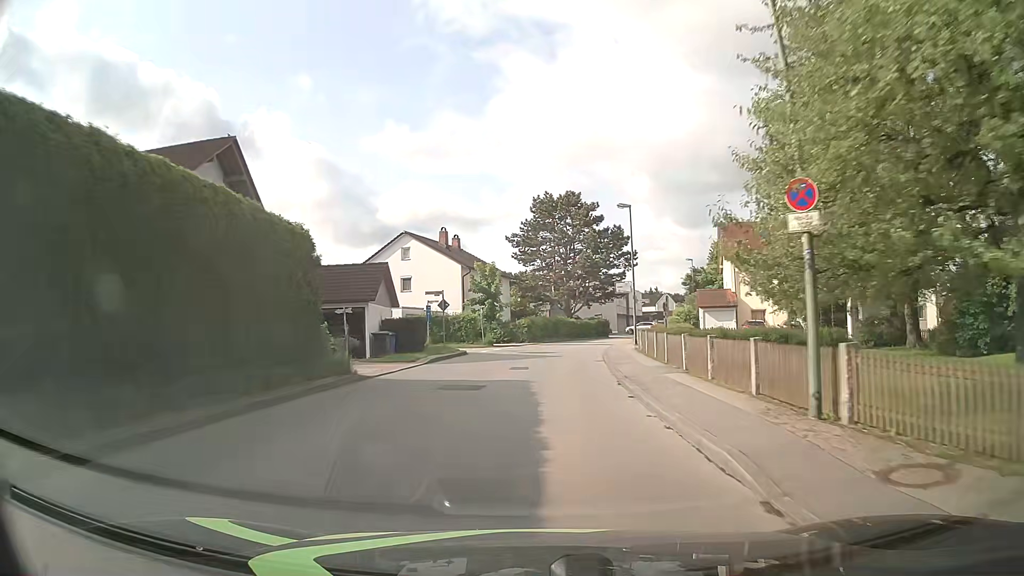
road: unclassified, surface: asphalt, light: Day
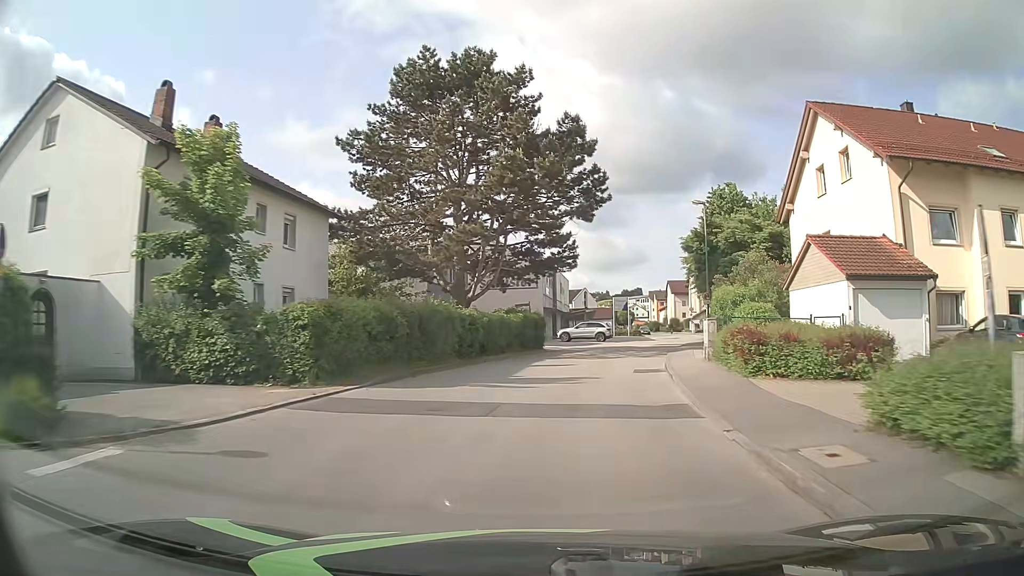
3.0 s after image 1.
(+2.0, +36.6) m; +9°
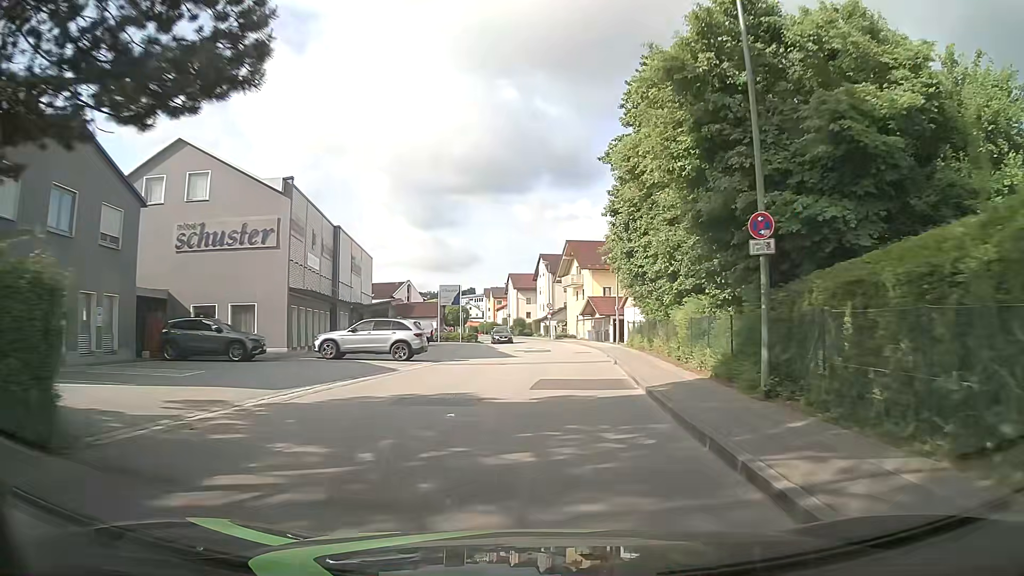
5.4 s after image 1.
(+3.7, +28.4) m; +15°
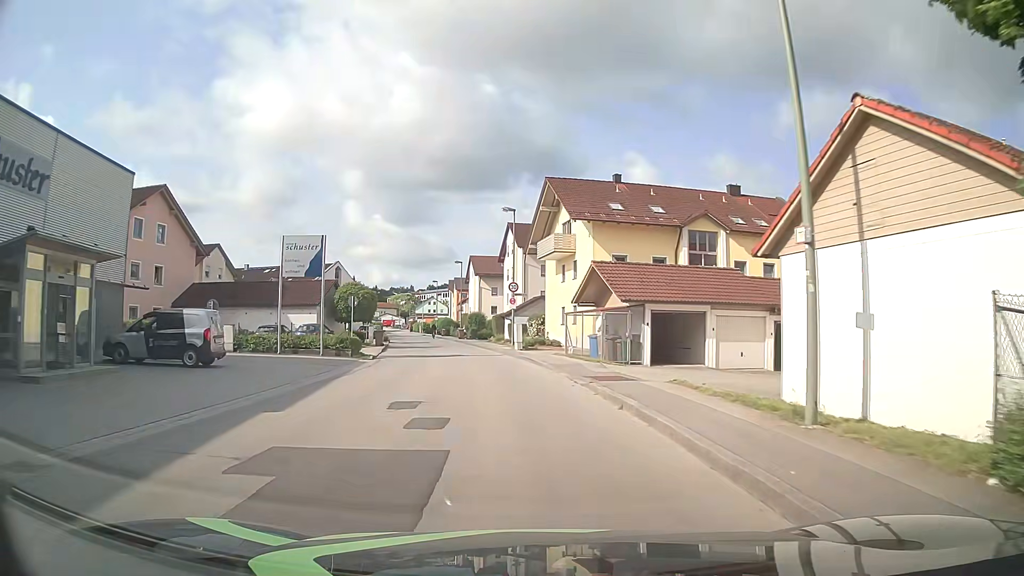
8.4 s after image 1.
(+1.2, +32.3) m; +2°
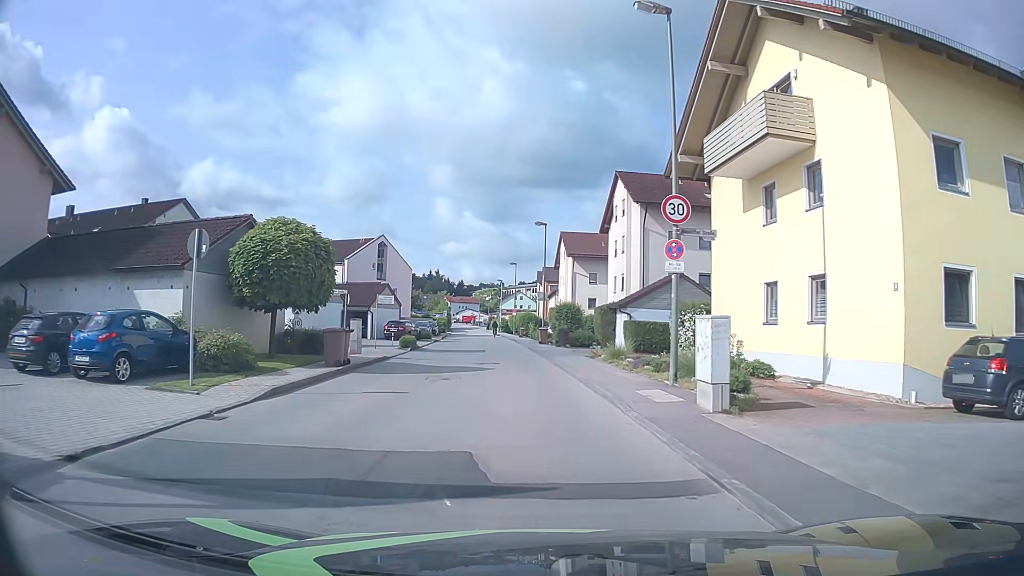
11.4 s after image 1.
(-1.9, +25.8) m; -8°
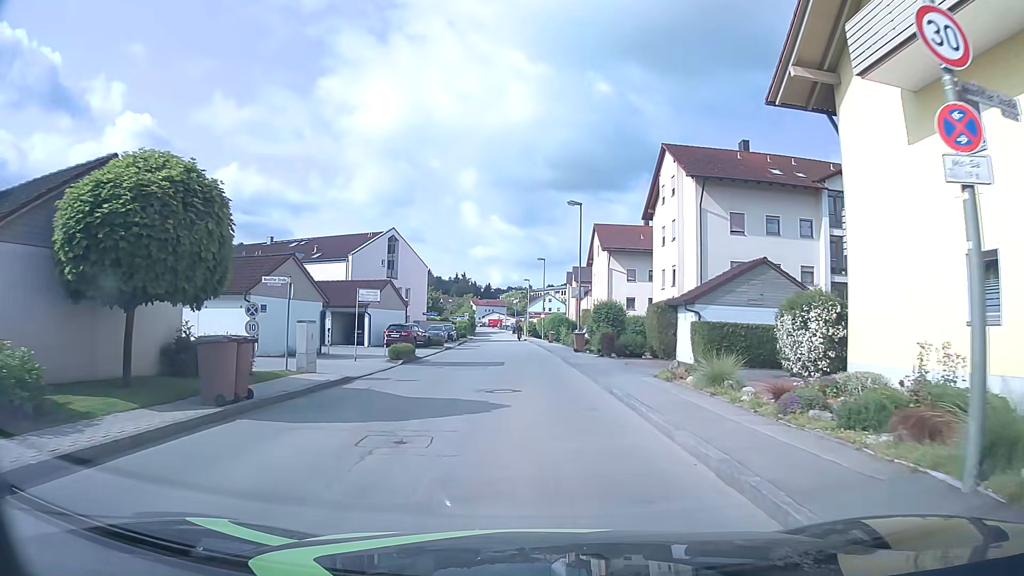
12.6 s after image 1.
(-0.2, +8.8) m; -2°
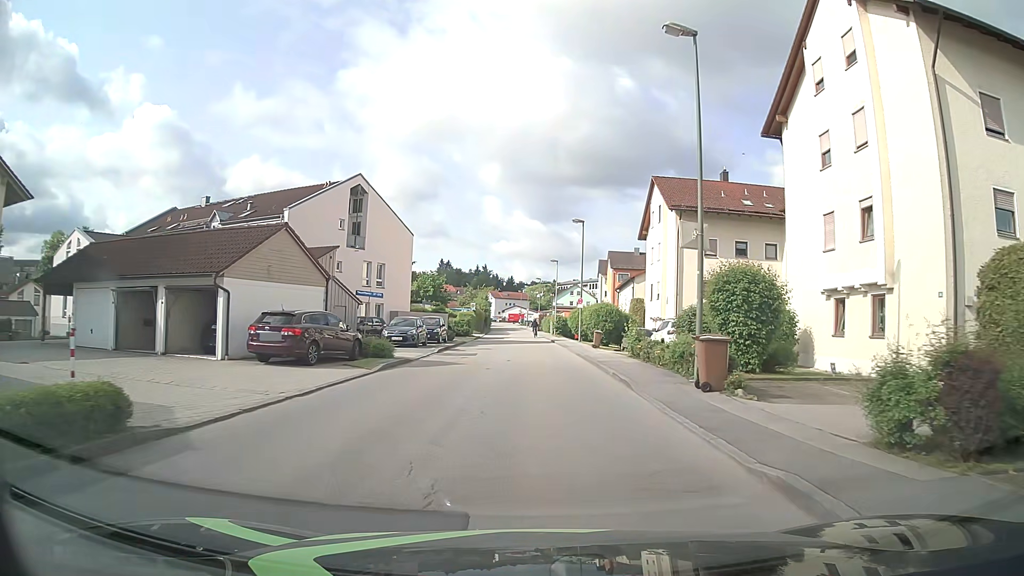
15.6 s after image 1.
(-0.5, +22.5) m; -2°
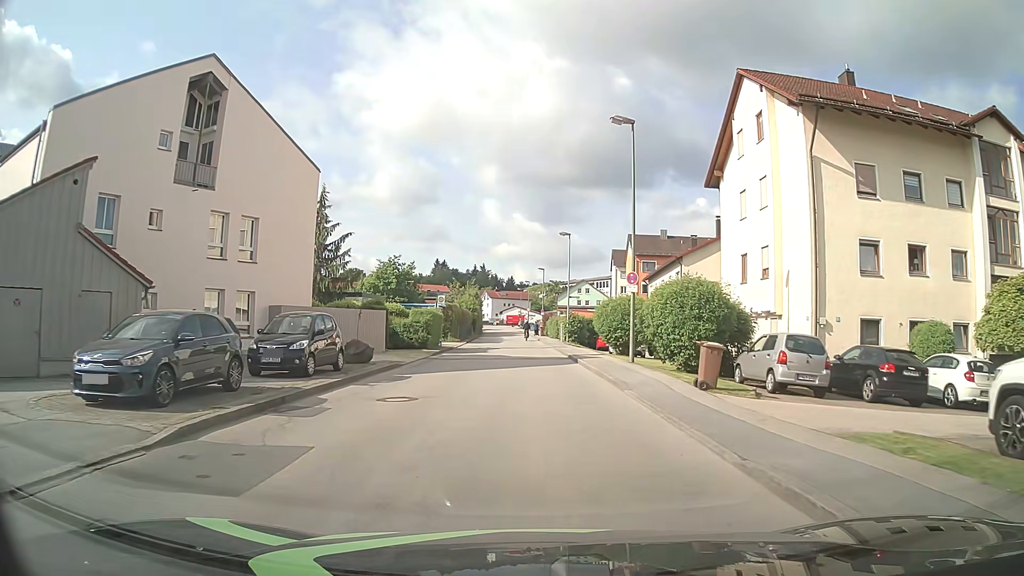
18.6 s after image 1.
(+0.1, +23.0) m; 0°
(0, +10) (0, +20) (0, +30) (-1, +40) (-1, +50) (-1, +60) (-2, +70) (-2, +80) (-3, +90) (-3, +100) m
